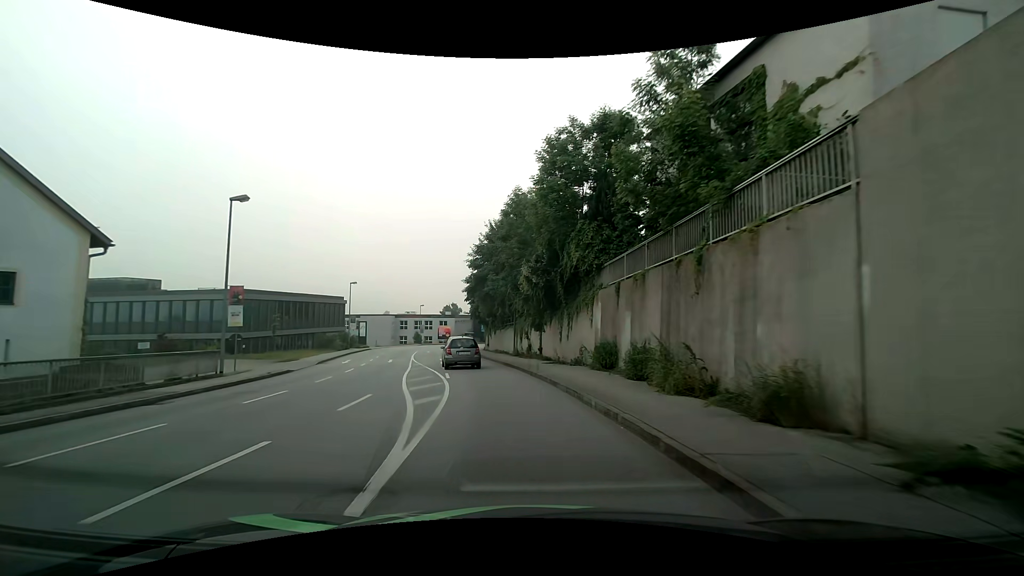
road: tertiary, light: Day
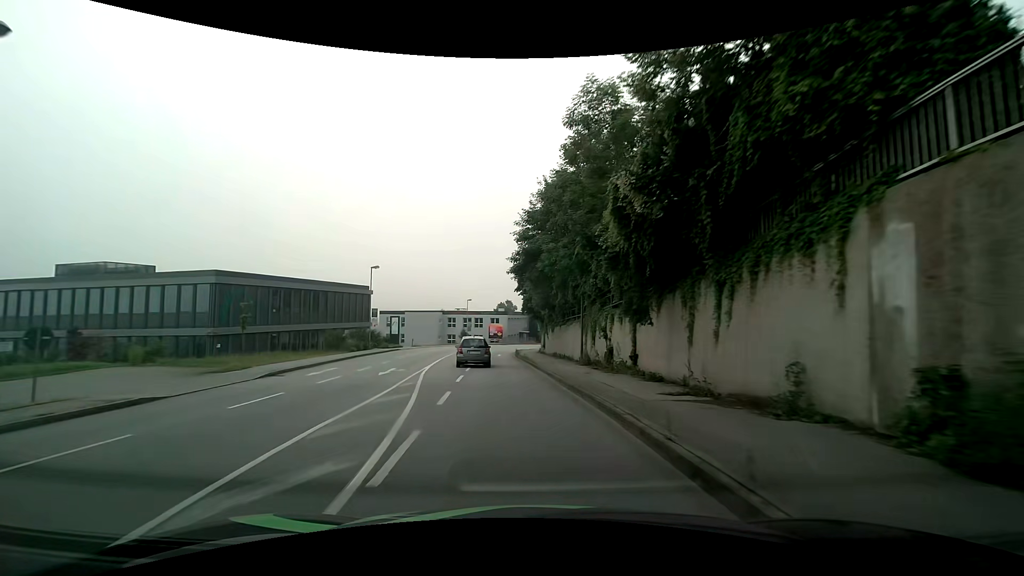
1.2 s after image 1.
(-0.7, +13.9) m; -6°
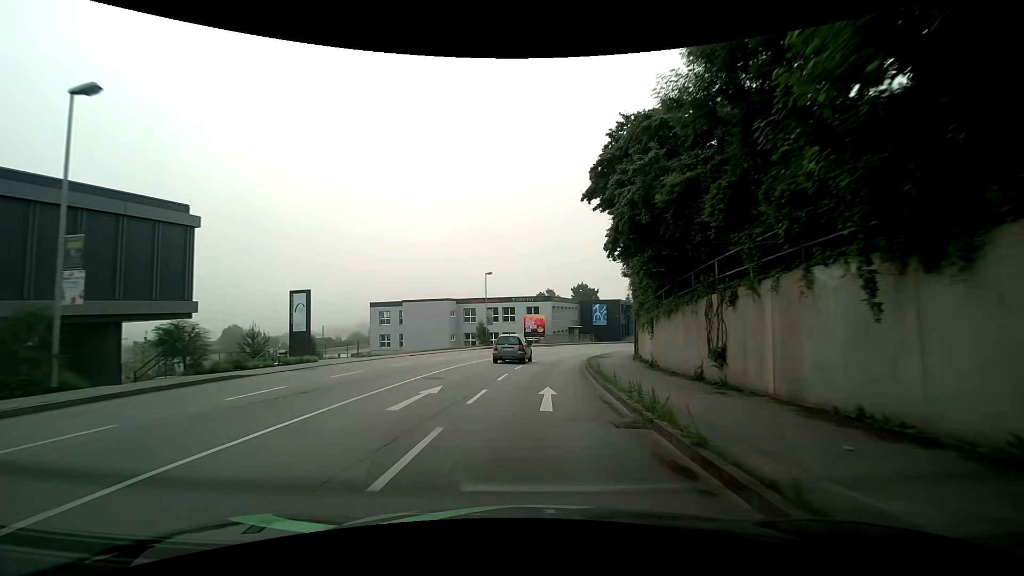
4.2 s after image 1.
(-2.7, +36.3) m; -5°
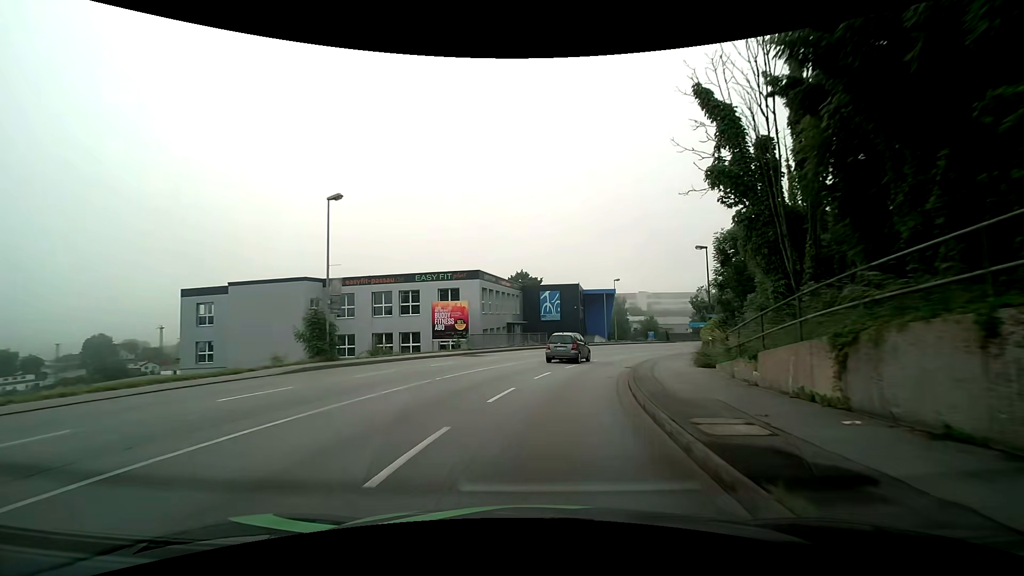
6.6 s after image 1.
(+1.3, +29.6) m; +7°
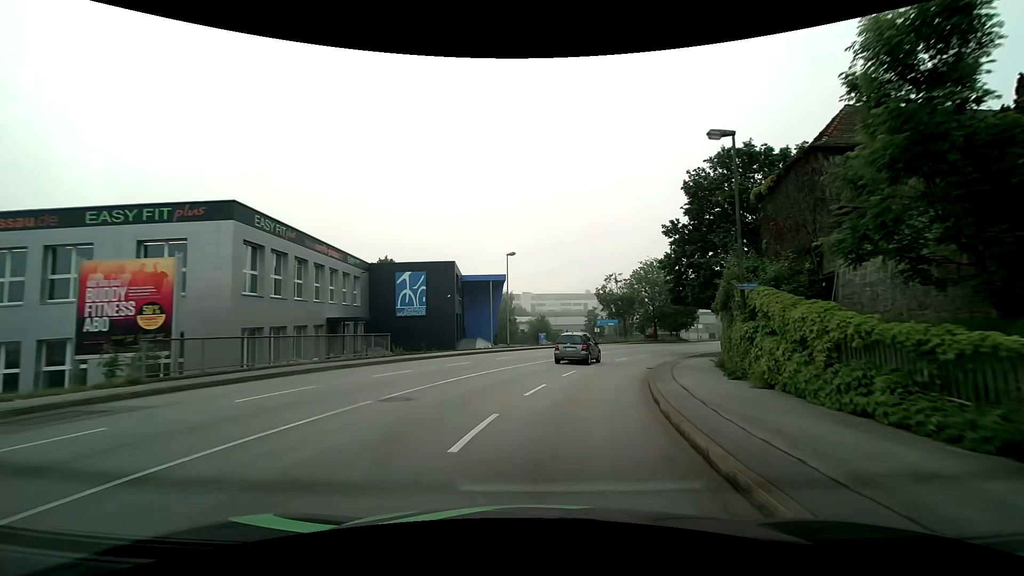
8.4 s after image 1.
(+2.2, +22.2) m; +13°
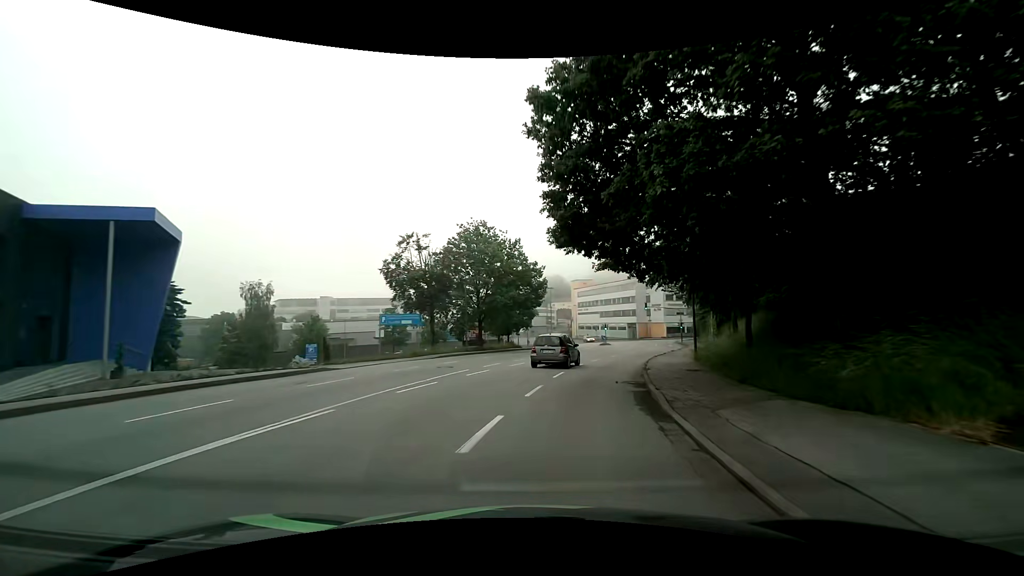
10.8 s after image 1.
(+5.6, +29.2) m; +20°
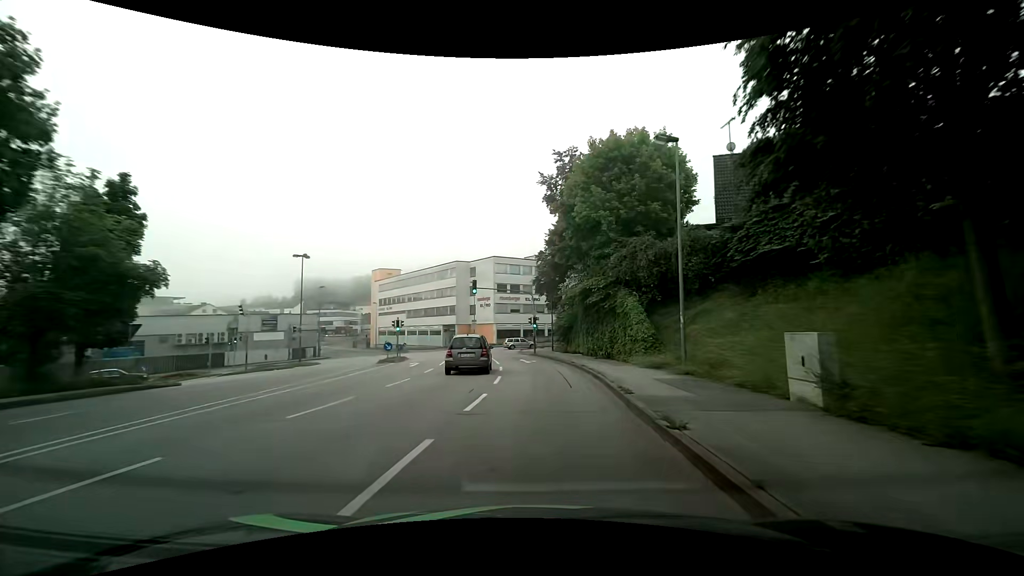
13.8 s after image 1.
(+7.5, +36.9) m; +21°
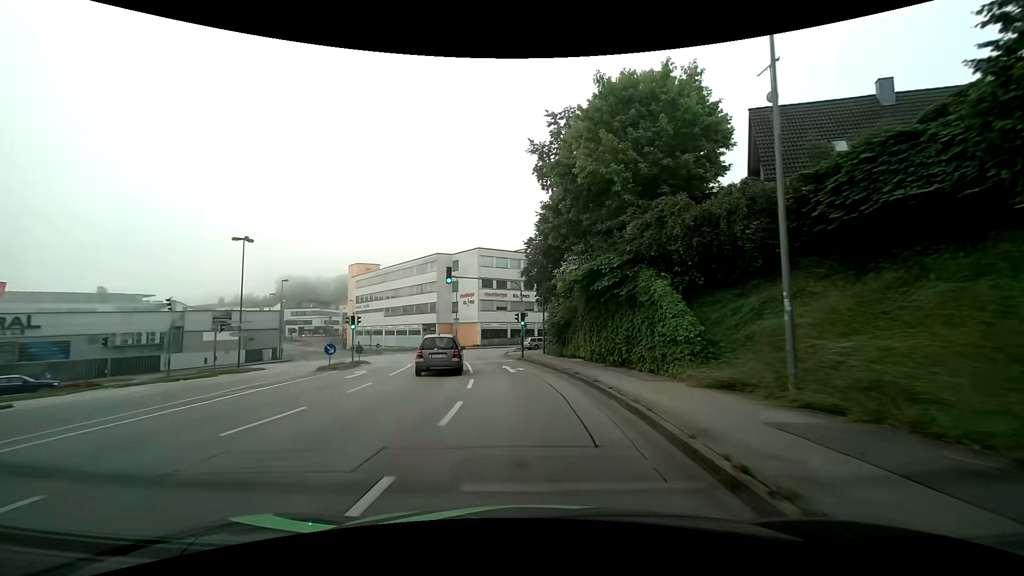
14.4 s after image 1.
(+0.2, +7.6) m; +2°
(0, +10) (-1, +20) (-2, +30) (-4, +40) (-6, +49) (-10, +59) (-14, +68) (-19, +76) (-25, +84) (-31, +92) m
